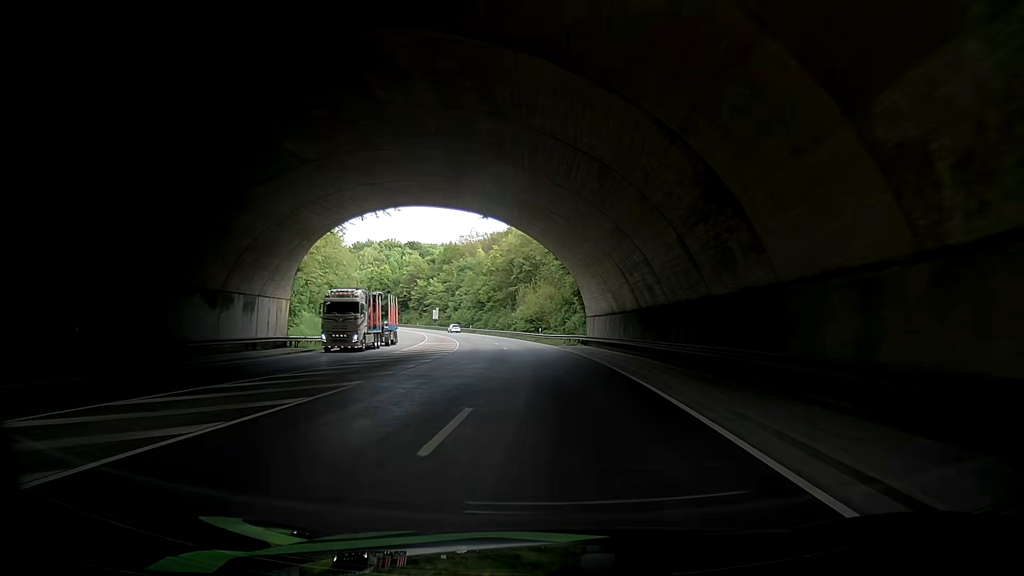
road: primary_link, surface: asphalt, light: Day
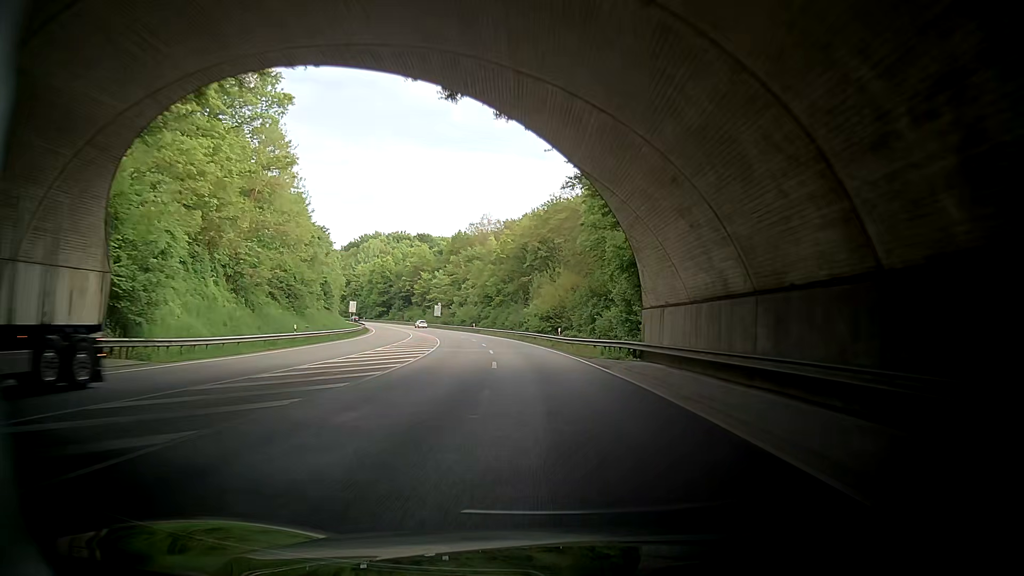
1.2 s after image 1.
(-0.5, +21.3) m; 0°
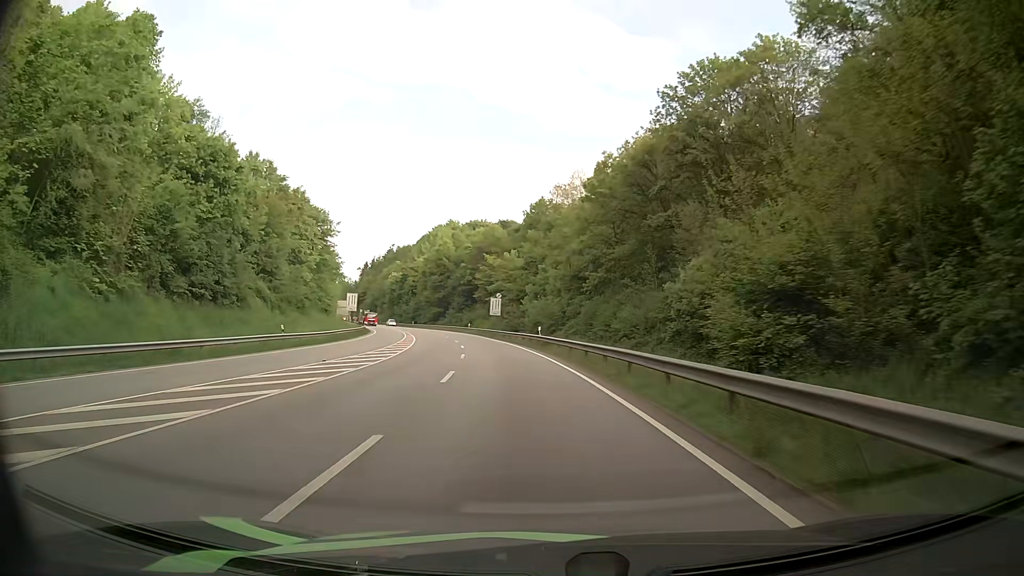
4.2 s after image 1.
(-4.1, +54.6) m; -9°
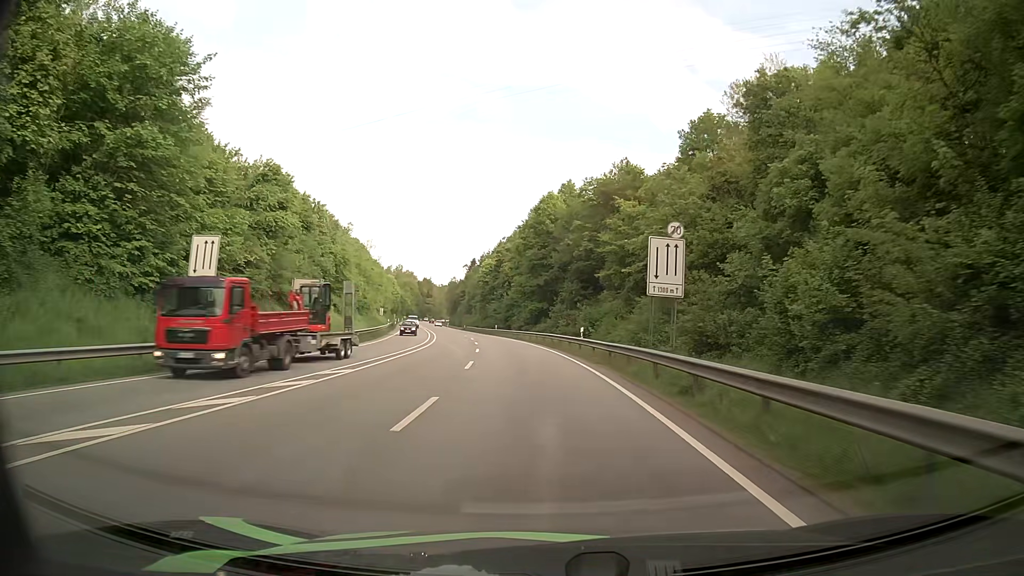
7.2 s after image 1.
(-6.2, +56.3) m; -11°
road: primary
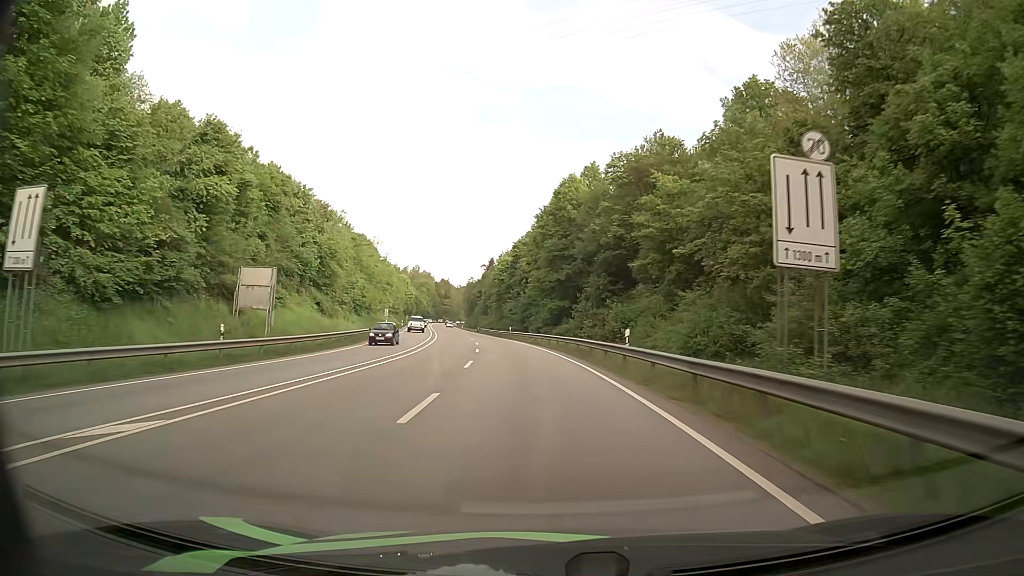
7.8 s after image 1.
(-0.1, +11.6) m; -1°
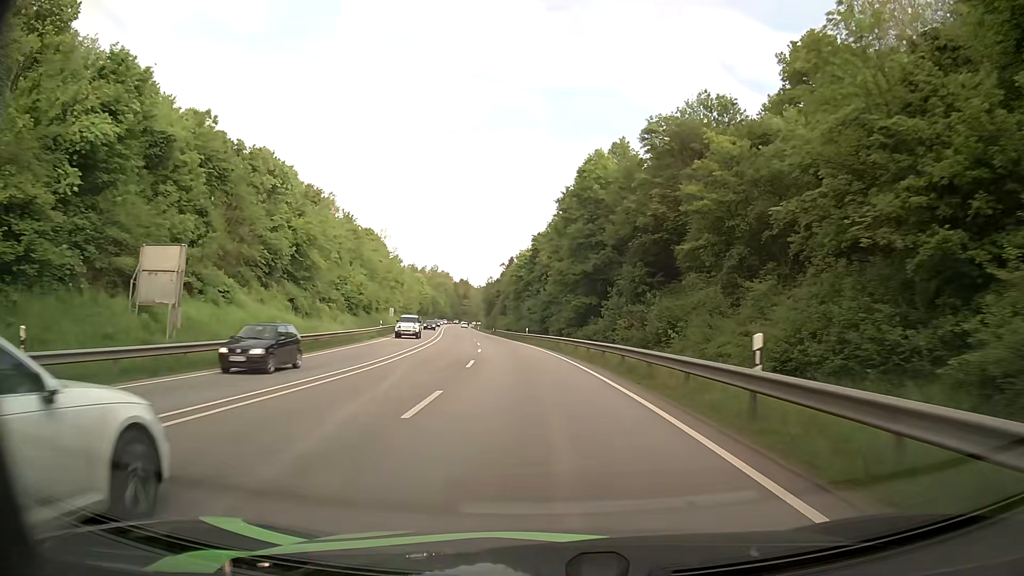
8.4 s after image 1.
(-0.2, +11.7) m; -2°
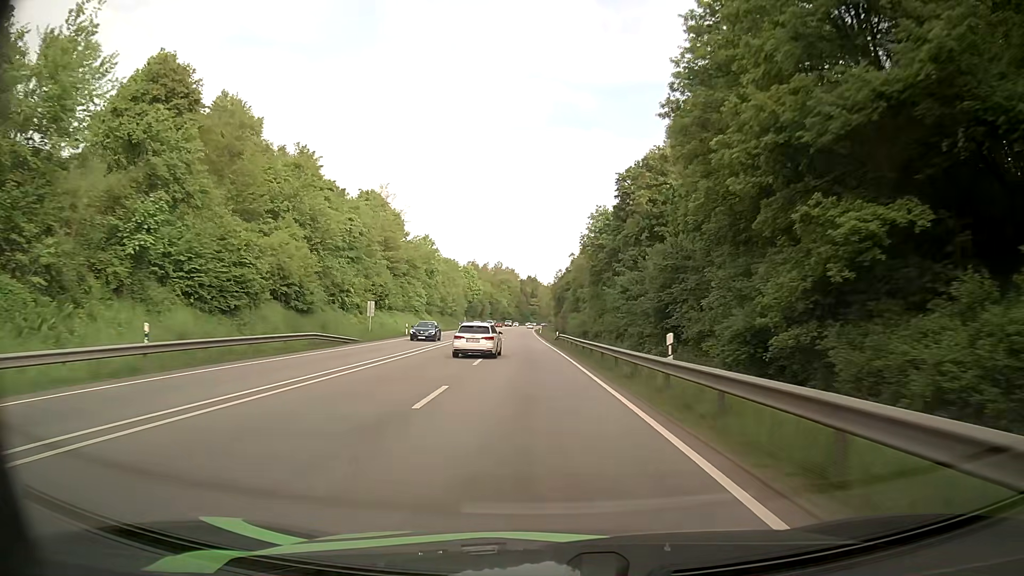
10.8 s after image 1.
(-2.9, +47.7) m; -6°
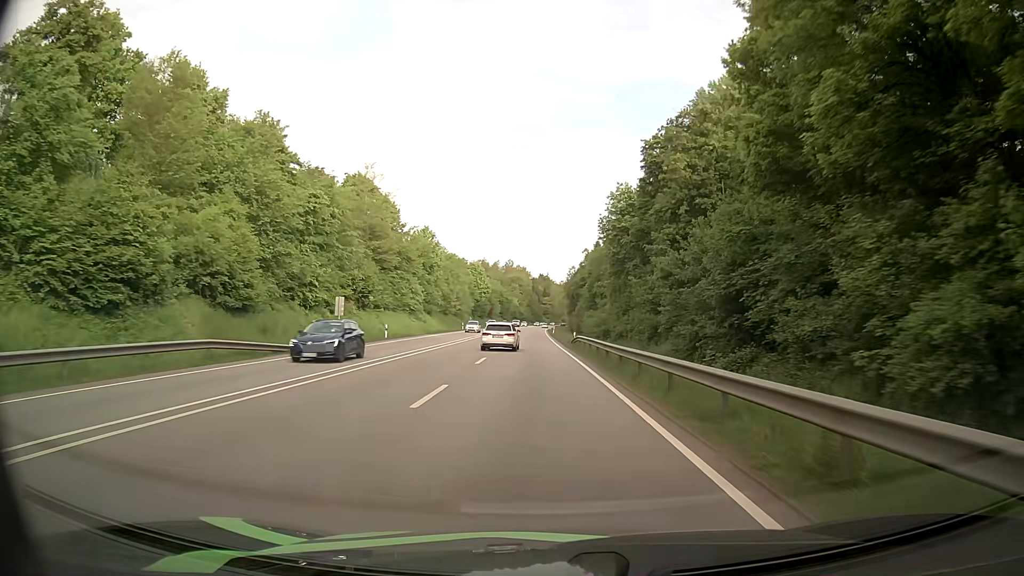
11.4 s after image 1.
(-0.2, +12.3) m; -1°
(0, +10) (0, +20) (0, +30) (0, +40) (-1, +50) (-1, +60) (-1, +70) (-1, +80) (-2, +90) (-2, +100) m
